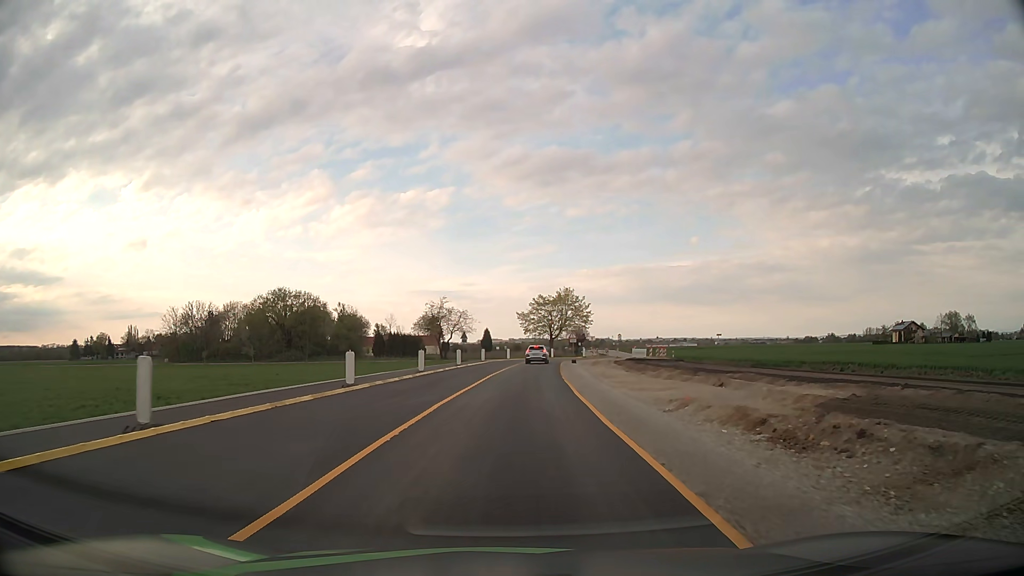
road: tertiary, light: Day
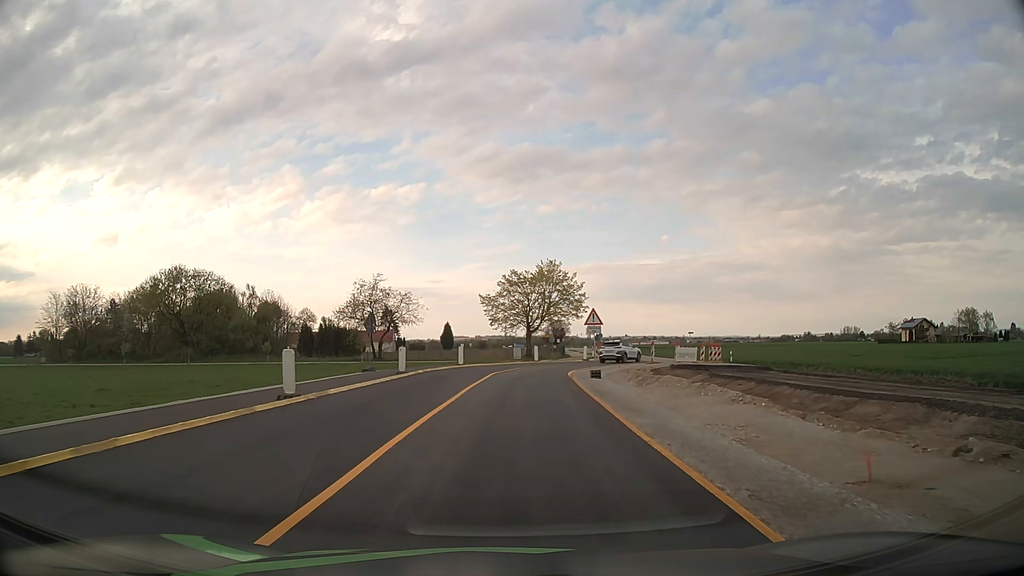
(+0.9, +33.4) m; +3°
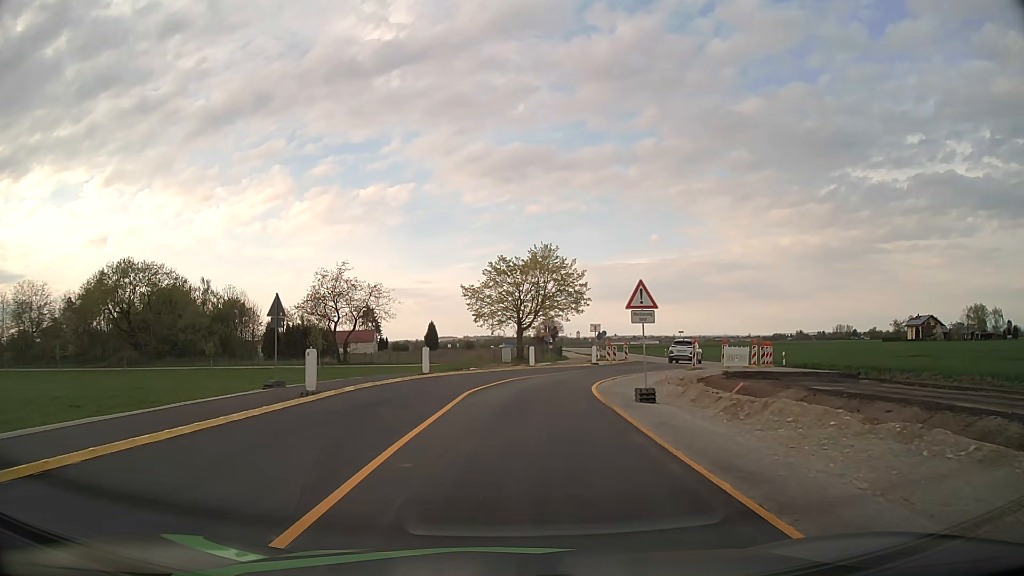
(+0.1, +12.6) m; +1°
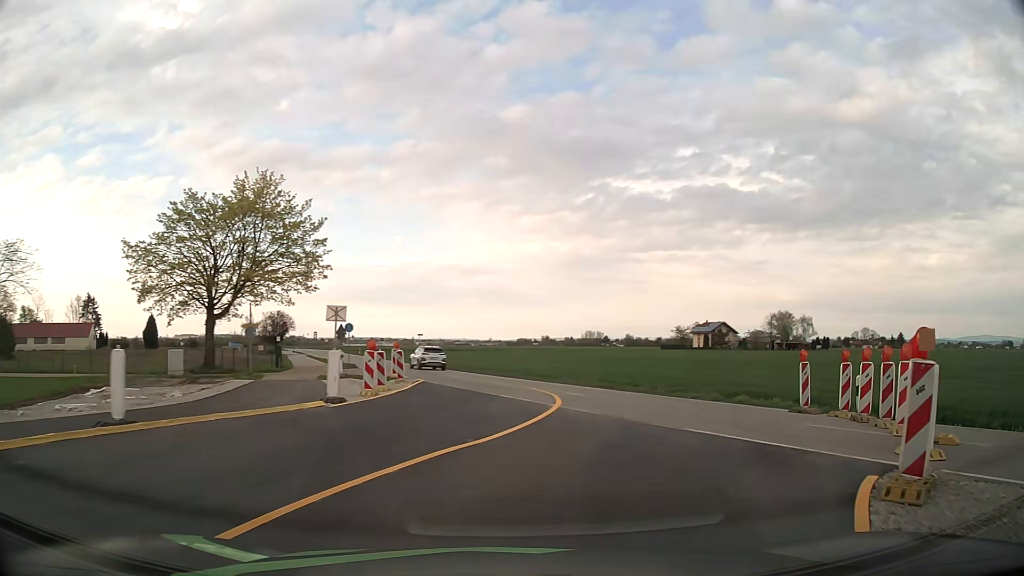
(+2.7, +27.9) m; +21°
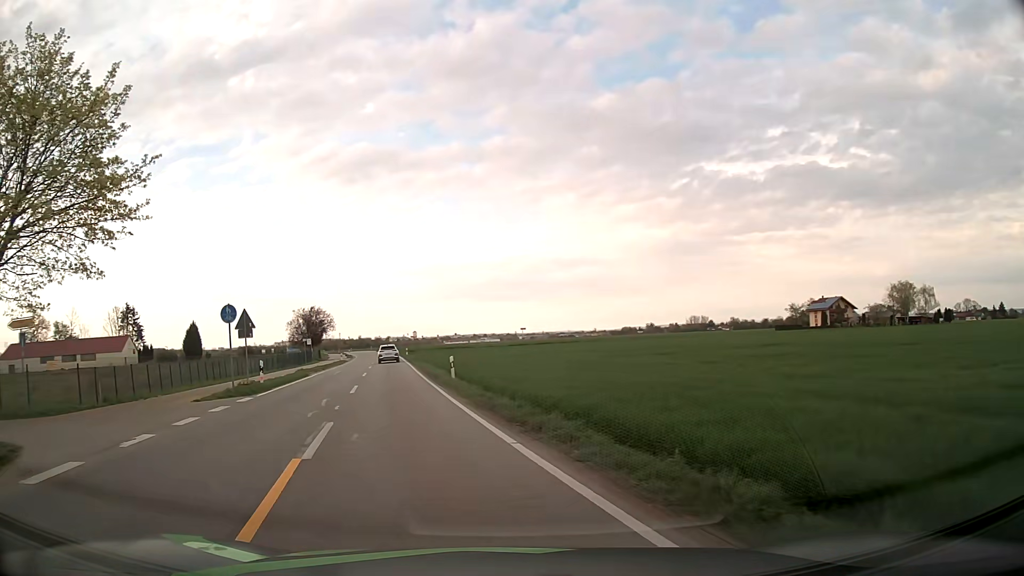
(+2.4, +24.2) m; -7°
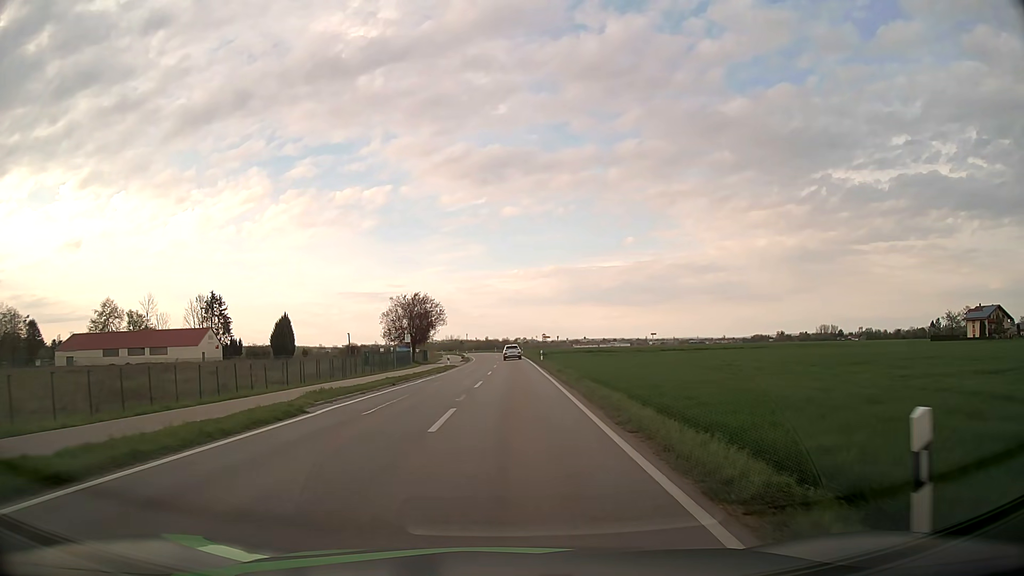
(-3.8, +22.7) m; -12°
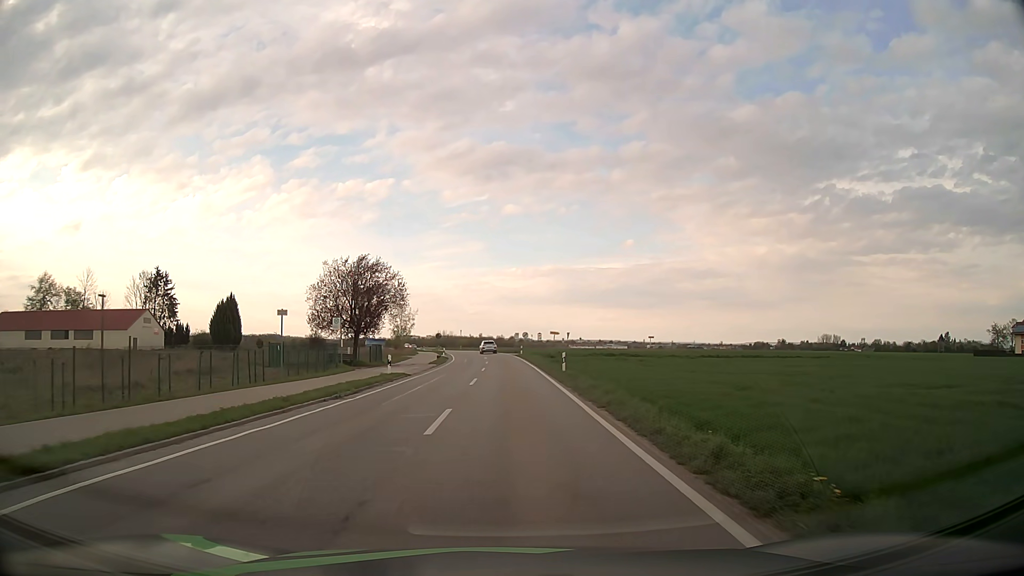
(+0.2, +25.9) m; +1°
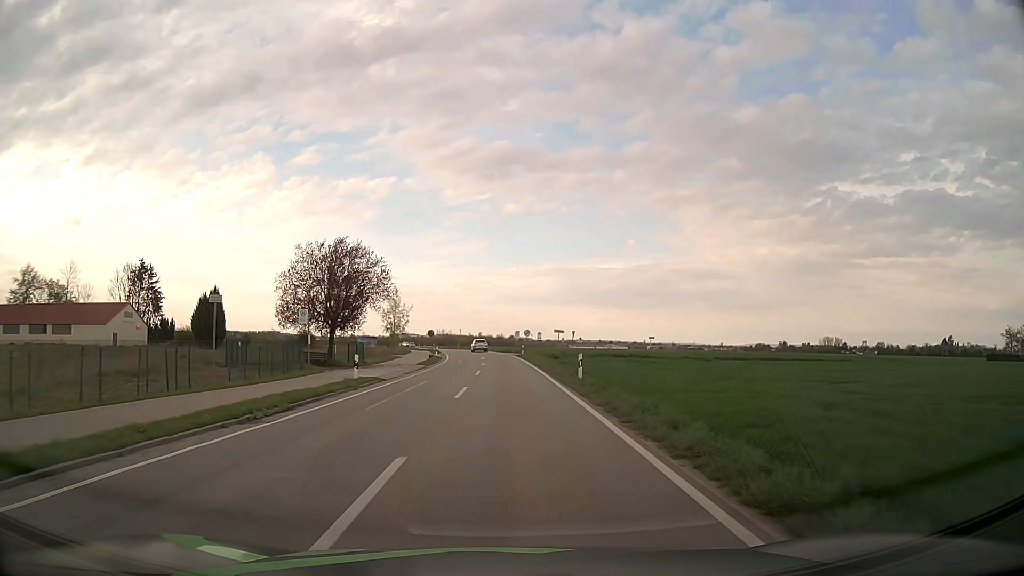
(0.0, +6.7) m; 0°
(0, +10) (0, +20) (0, +30) (0, +40) (0, +50) (-1, +60) (-2, +70) (-3, +80) (-4, +90) (-5, +100) m
